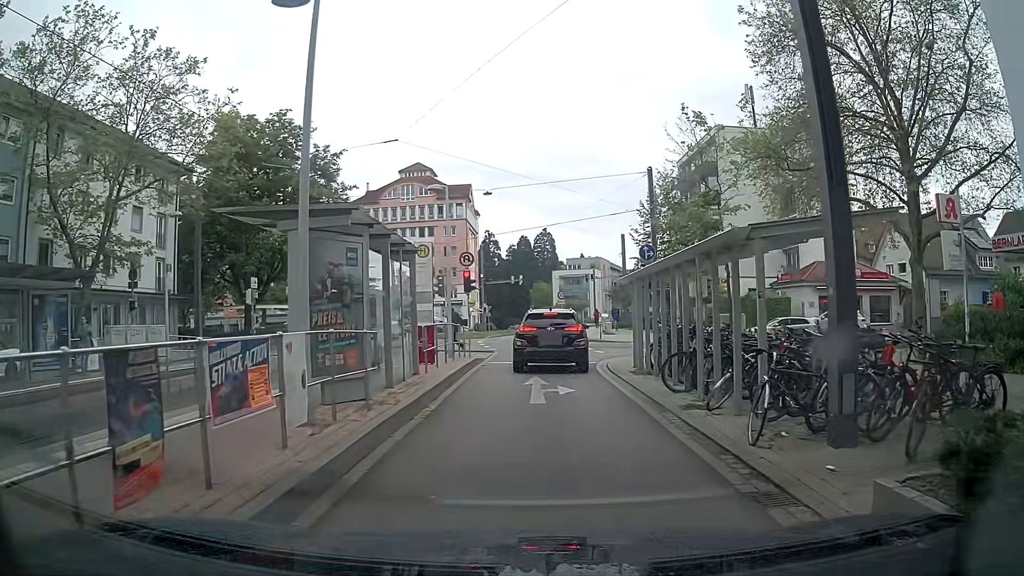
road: tertiary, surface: asphalt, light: Day
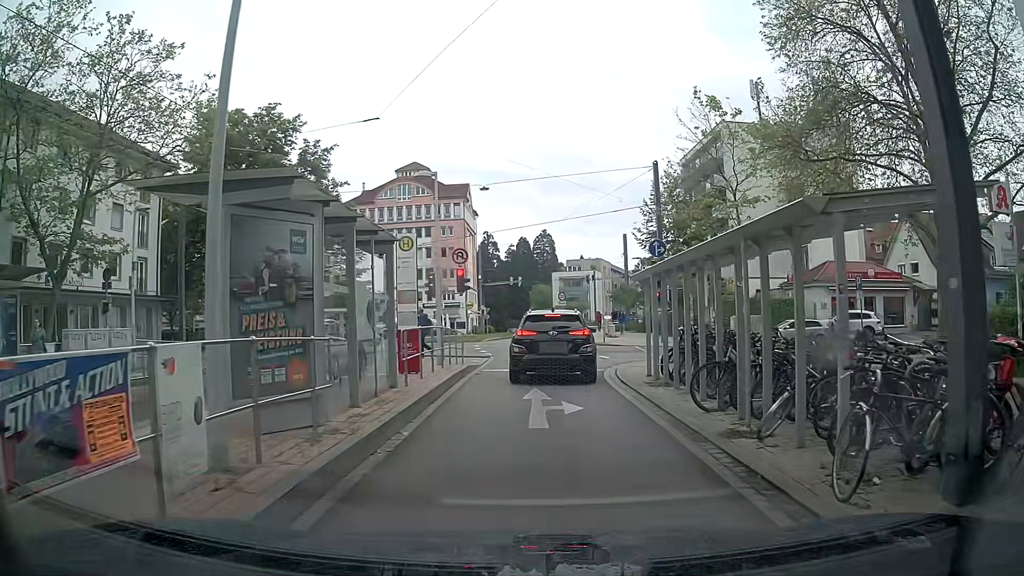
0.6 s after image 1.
(0.0, +2.1) m; 0°
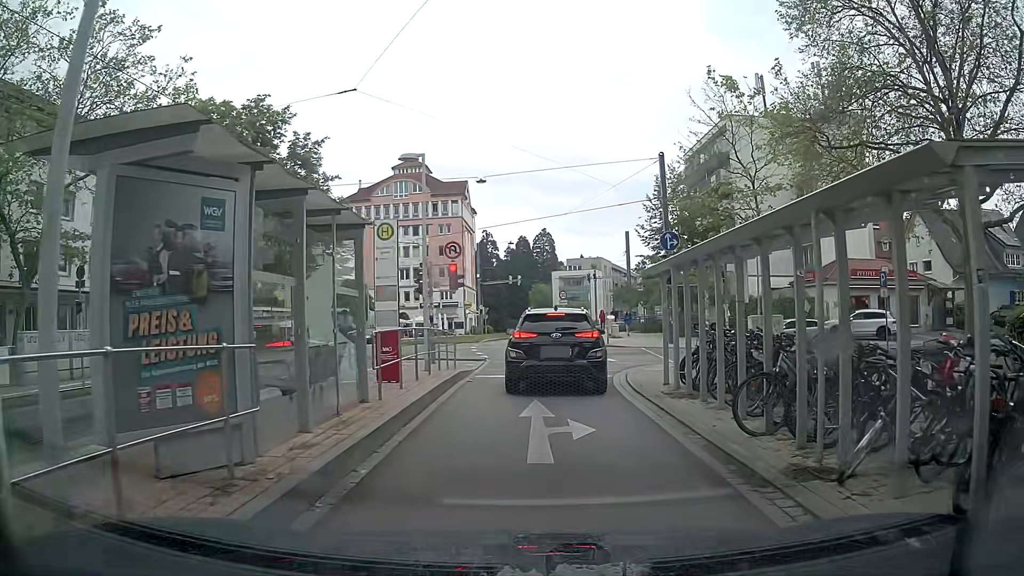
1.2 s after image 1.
(+0.1, +2.0) m; +2°
